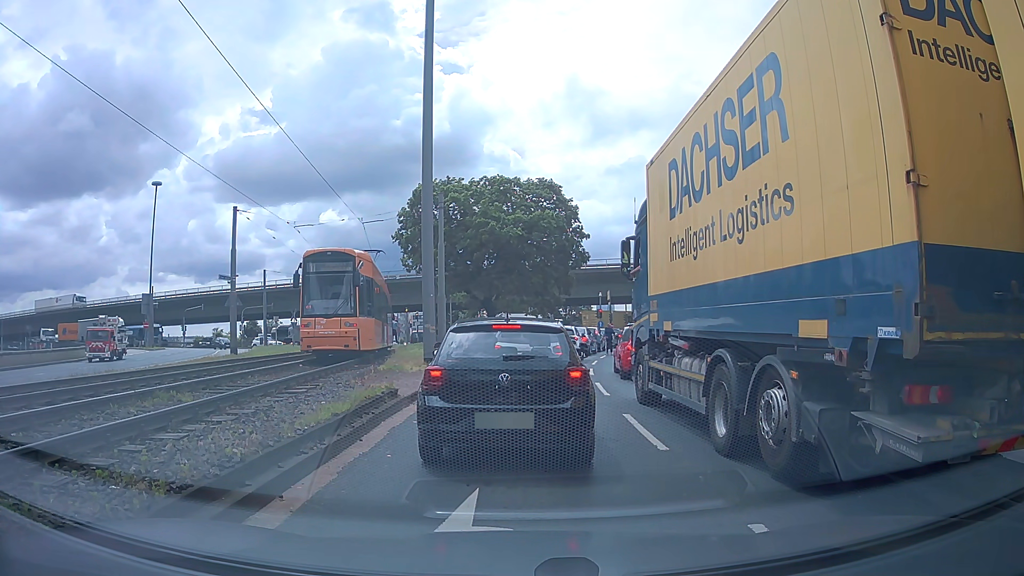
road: primary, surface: asphalt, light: Day
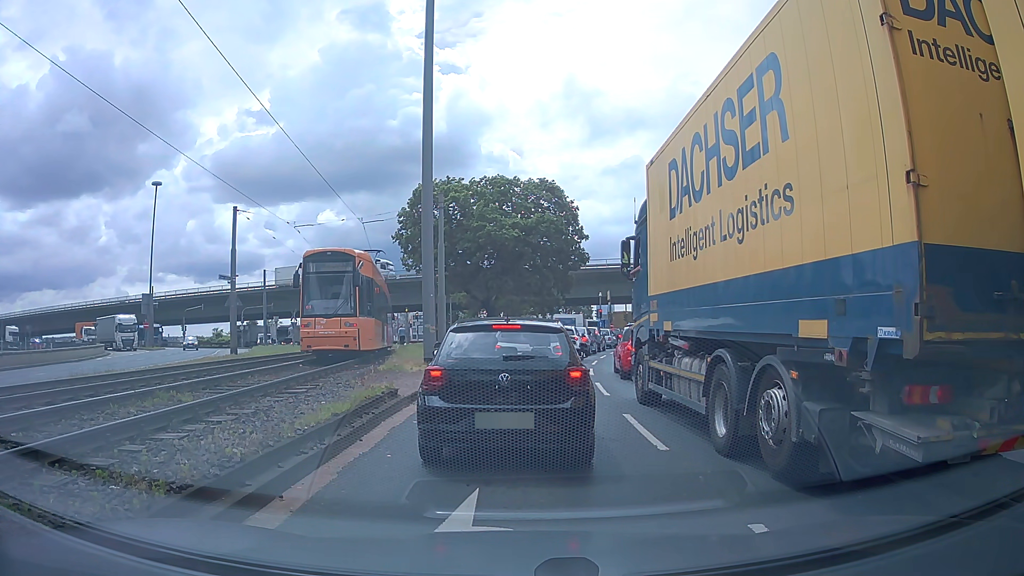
(0.0, 0.0) m; 0°
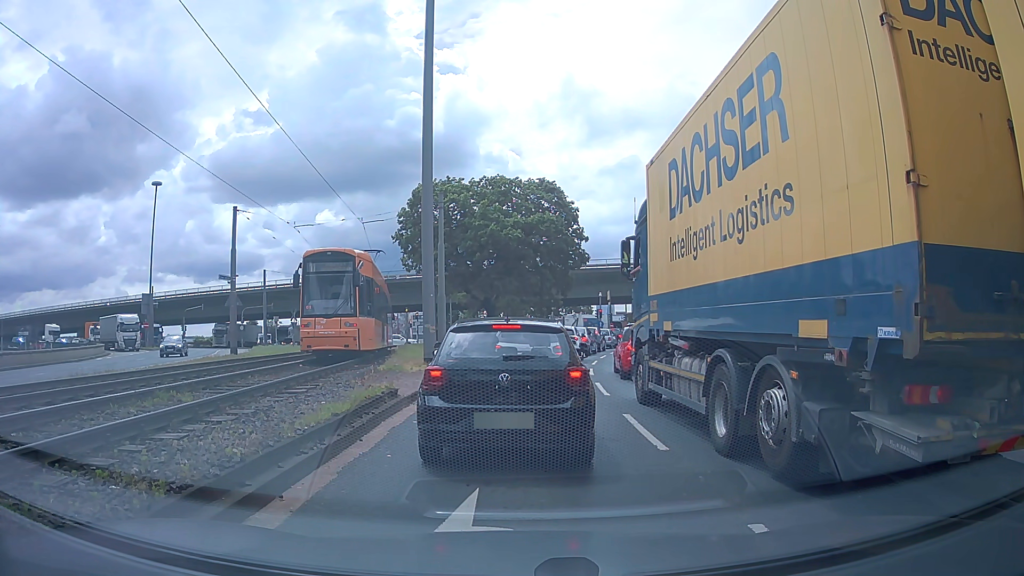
(0.0, 0.0) m; 0°
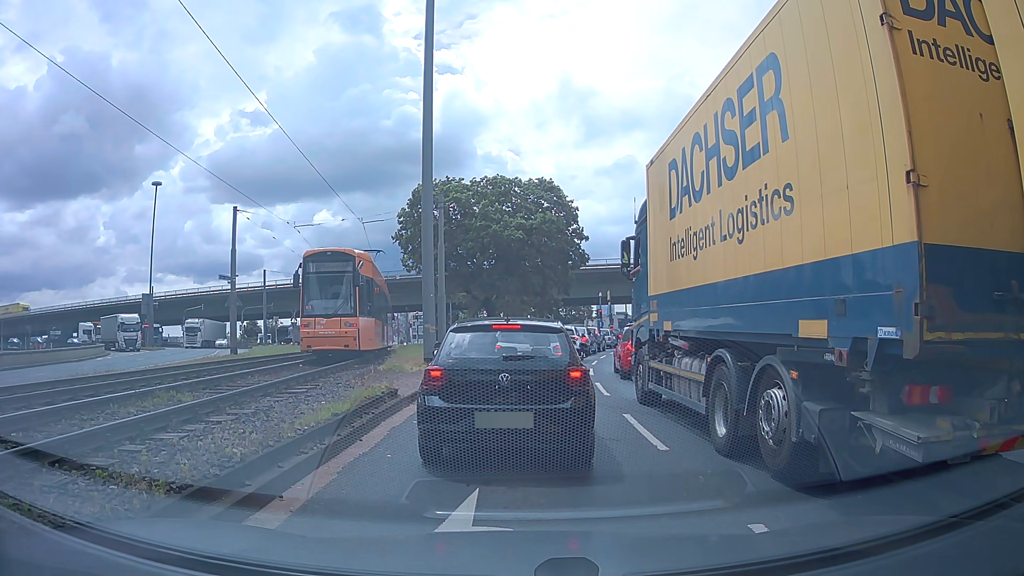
(0.0, 0.0) m; 0°
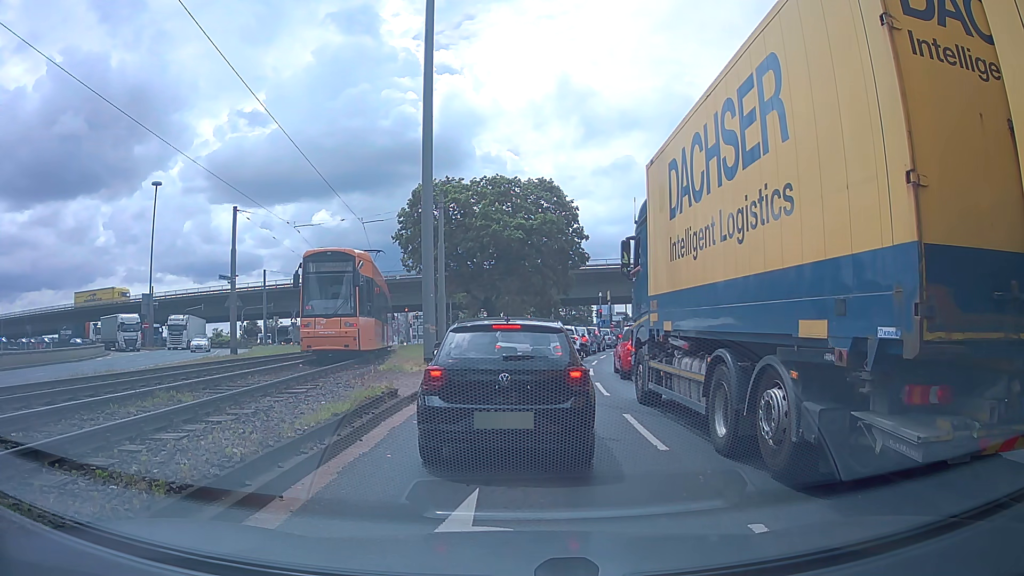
(0.0, 0.0) m; 0°
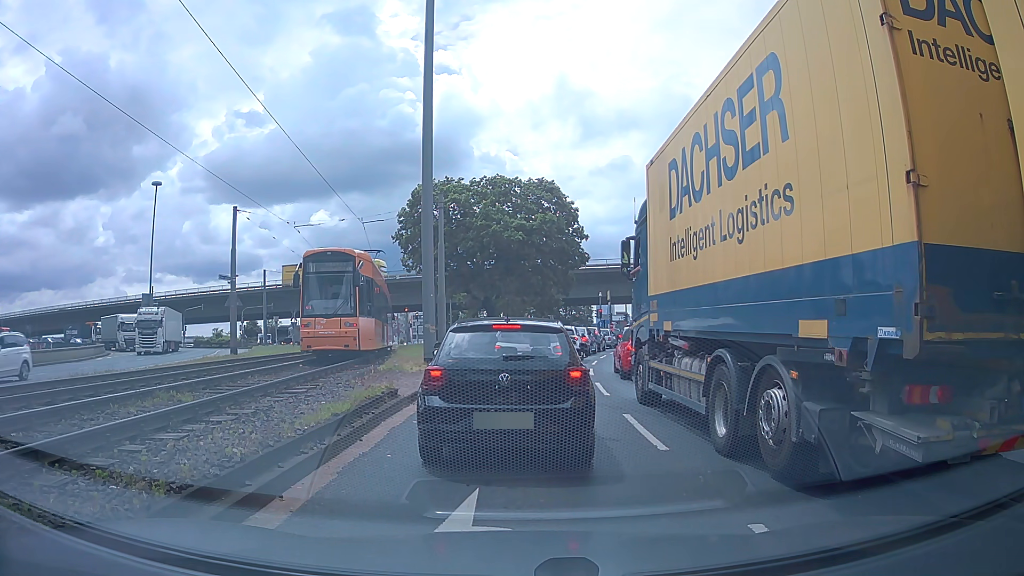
(0.0, 0.0) m; 0°
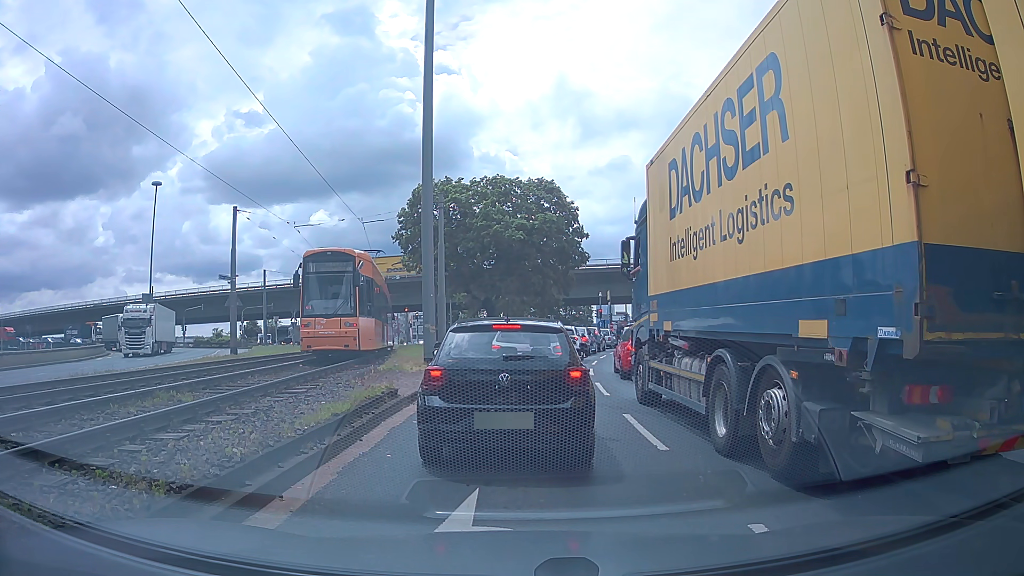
(0.0, 0.0) m; 0°
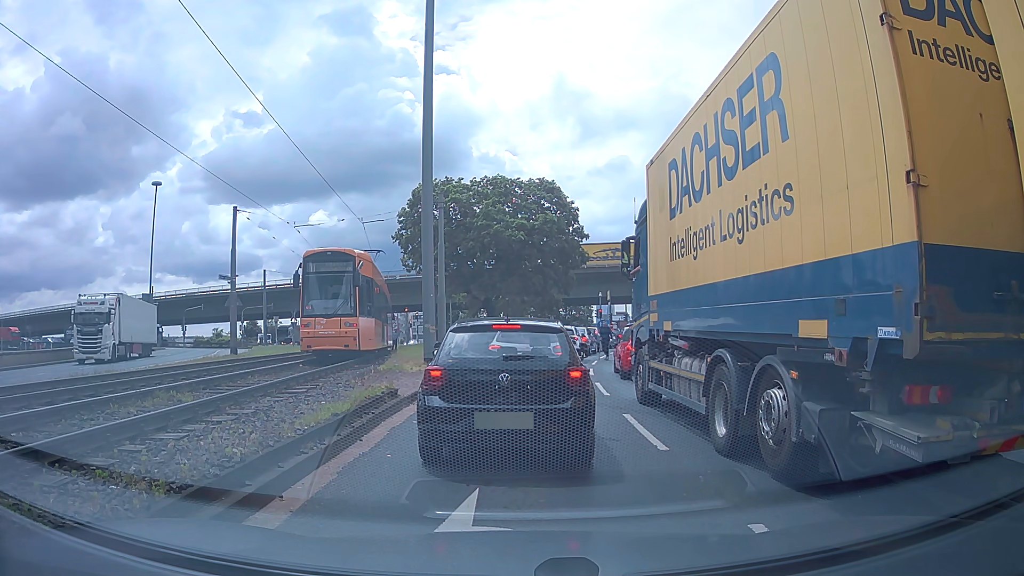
(0.0, 0.0) m; 0°
